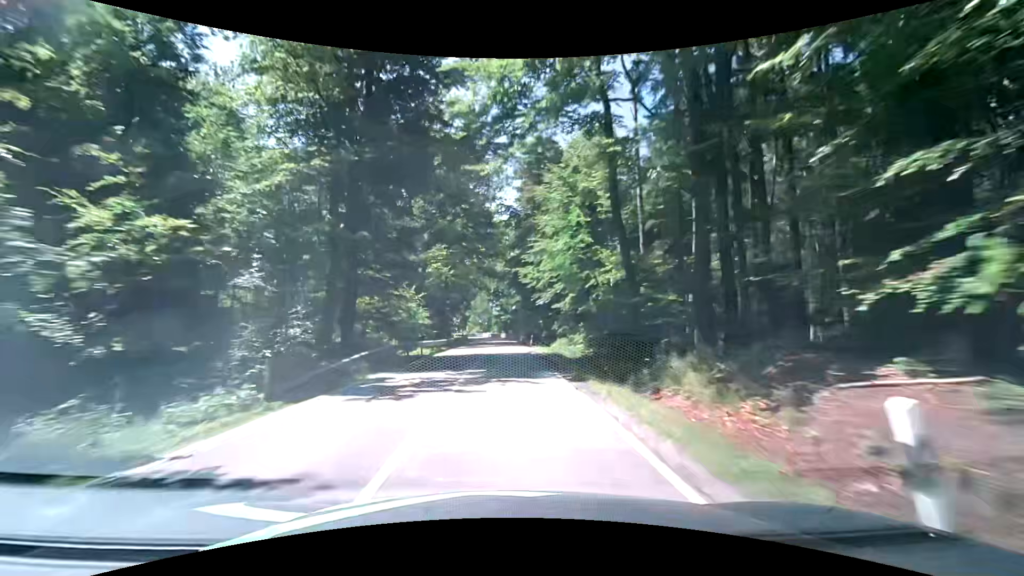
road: secondary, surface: asphalt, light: Day
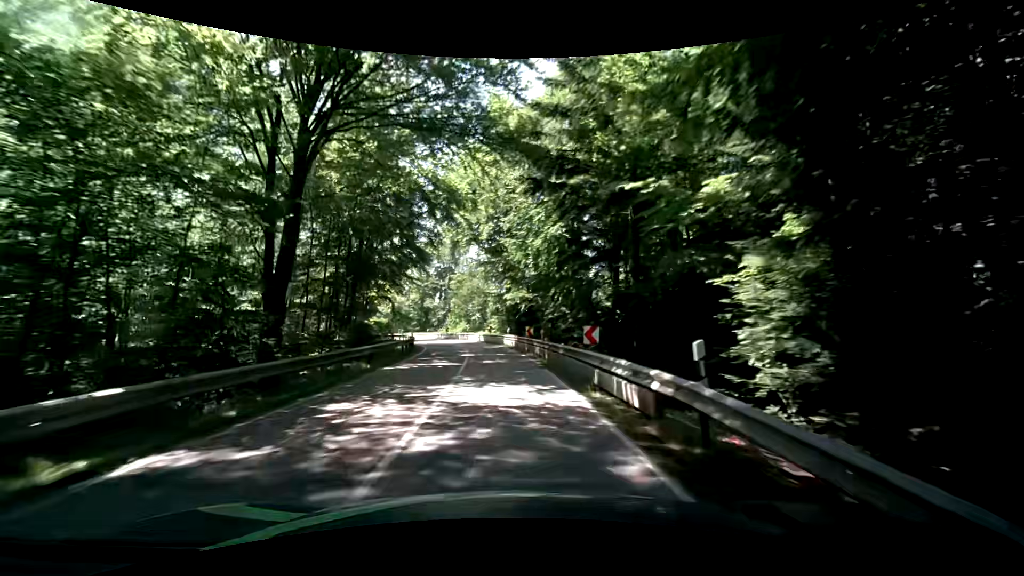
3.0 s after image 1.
(+0.2, +52.3) m; 0°
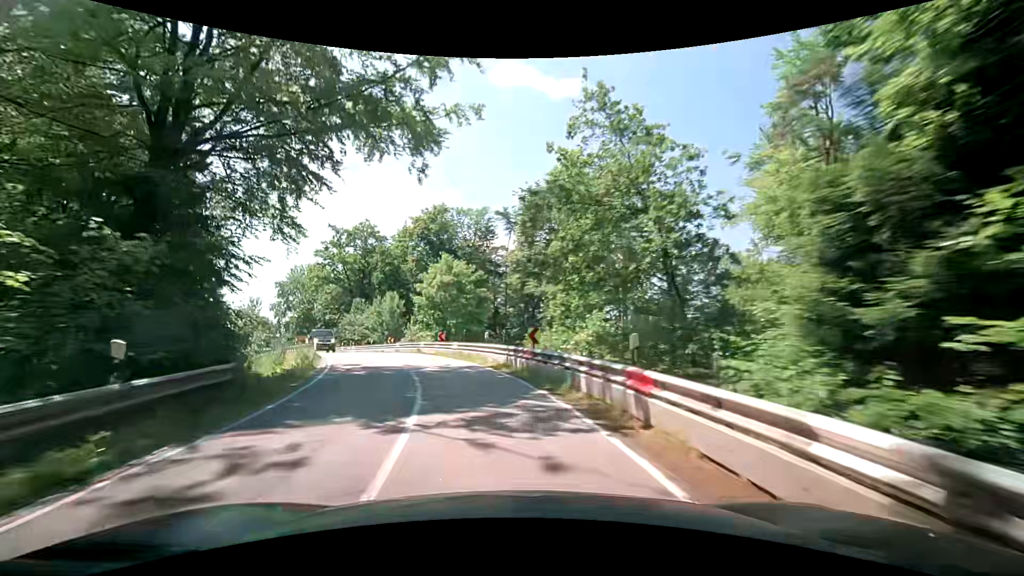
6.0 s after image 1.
(-4.0, +45.7) m; -14°
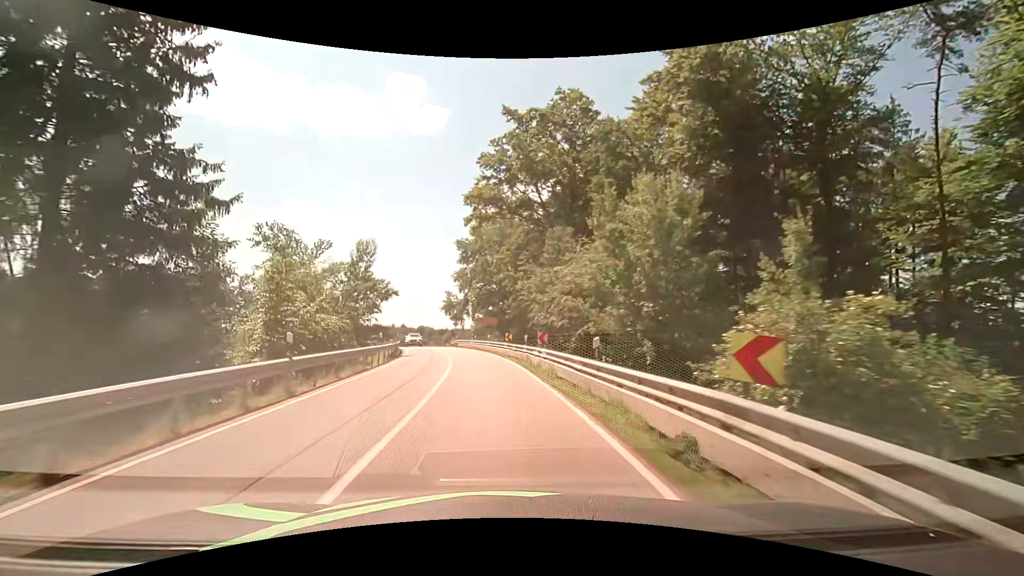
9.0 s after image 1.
(-10.5, +39.8) m; -26°
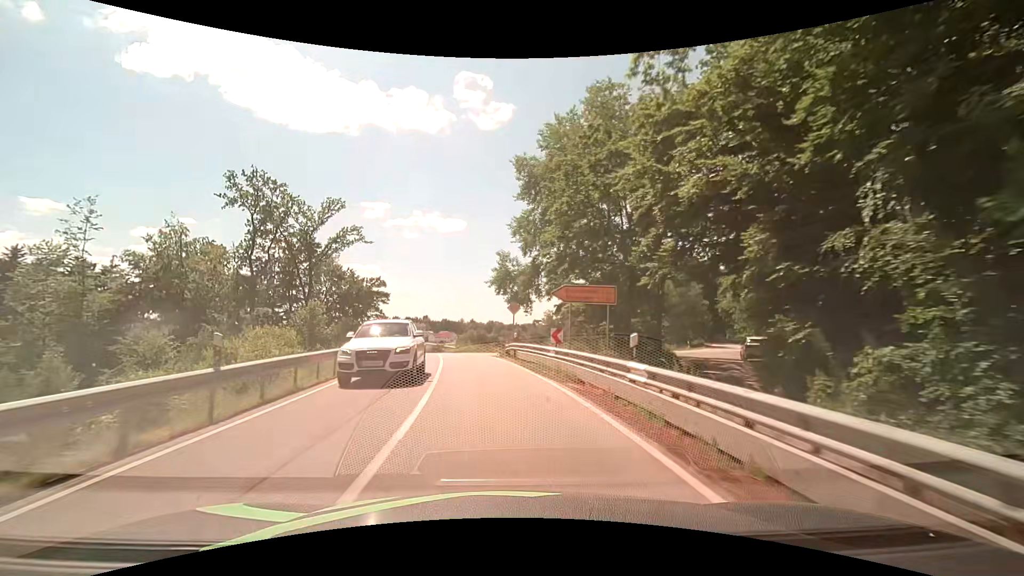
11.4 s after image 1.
(-2.2, +31.7) m; -8°
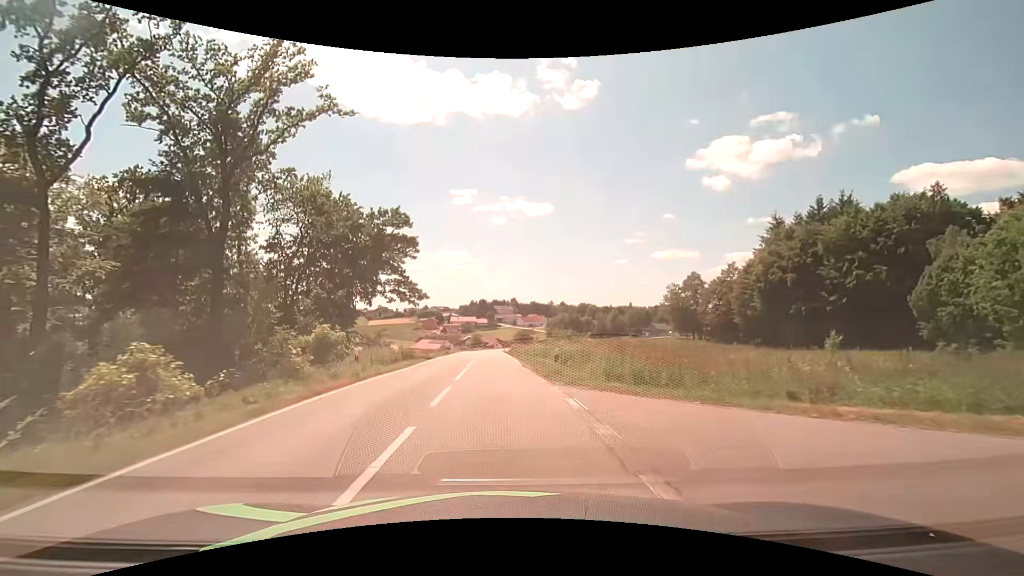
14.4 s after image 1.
(-3.9, +39.0) m; -10°
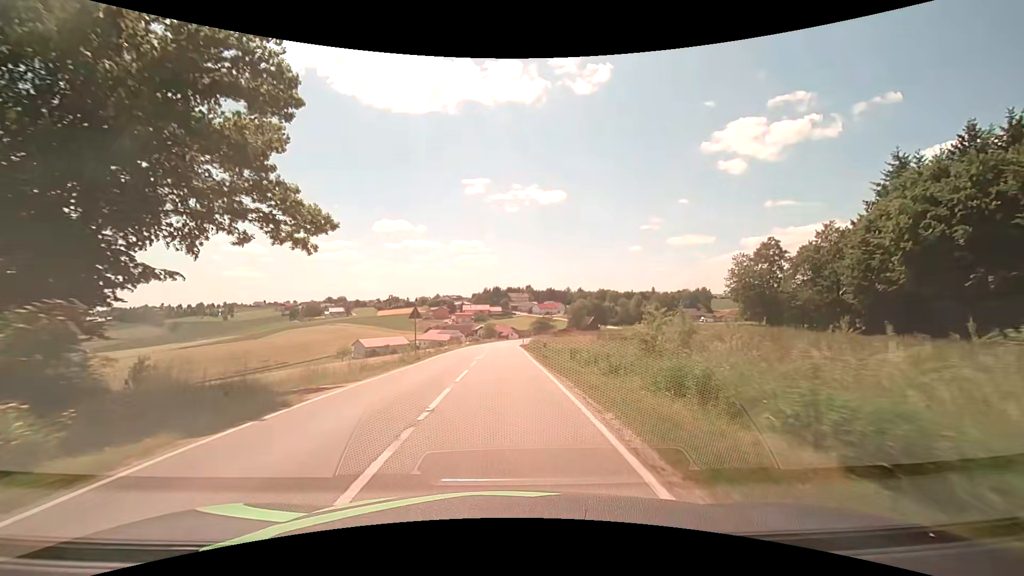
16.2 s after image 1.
(-0.5, +25.7) m; -2°
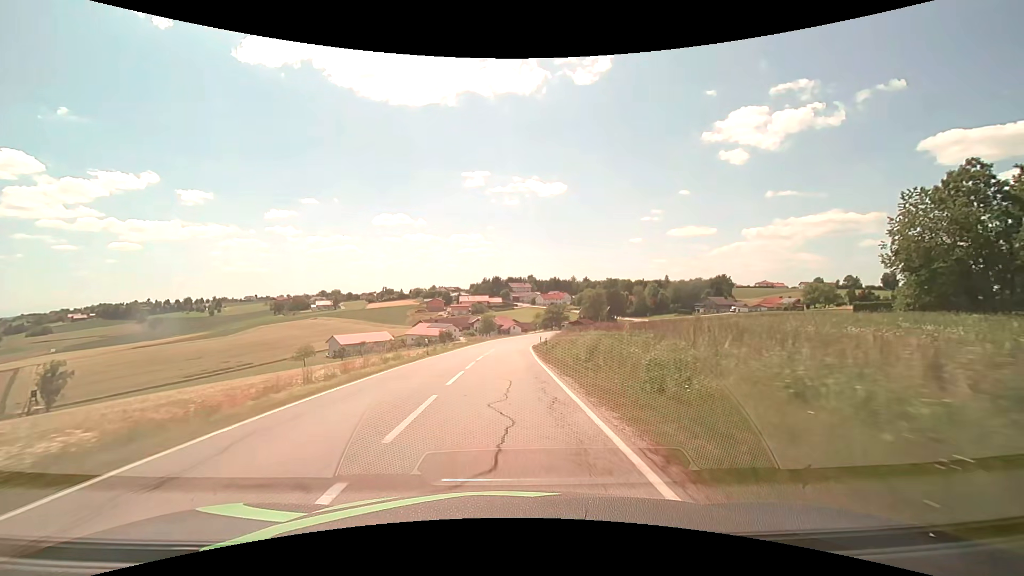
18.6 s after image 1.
(0.0, +36.9) m; 0°
(0, +10) (0, +20) (0, +30) (0, +40) (+1, +50) (+2, +60) (+3, +70) (+5, +80) (+7, +89) (+10, +99) m
